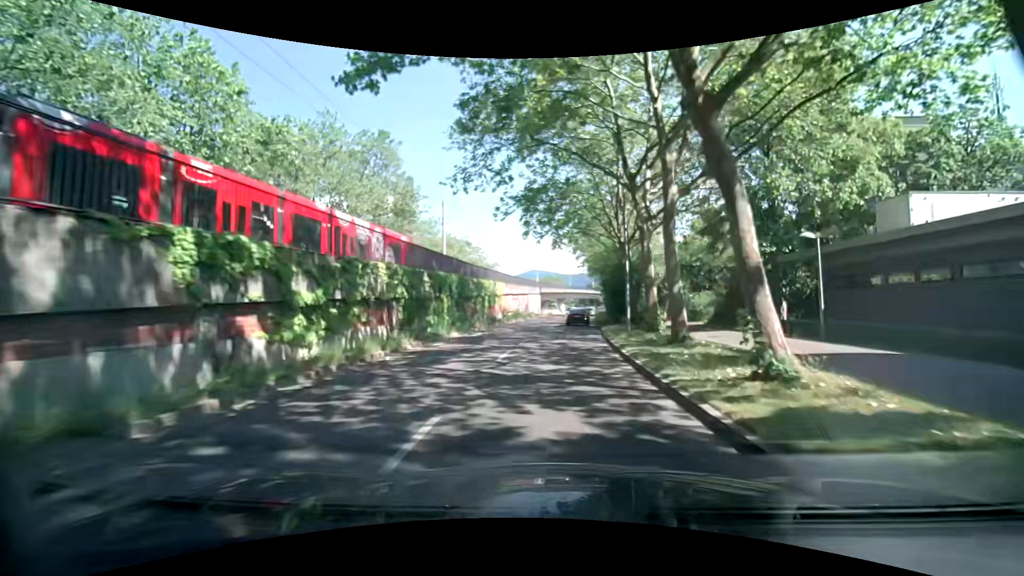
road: tertiary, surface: asphalt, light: Day
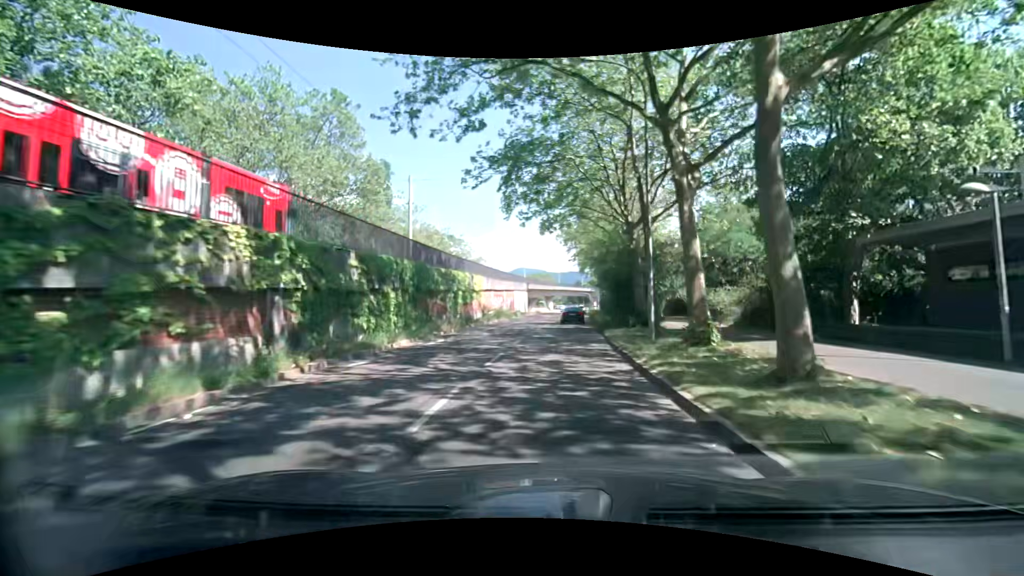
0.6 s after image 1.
(0.0, +7.2) m; +1°
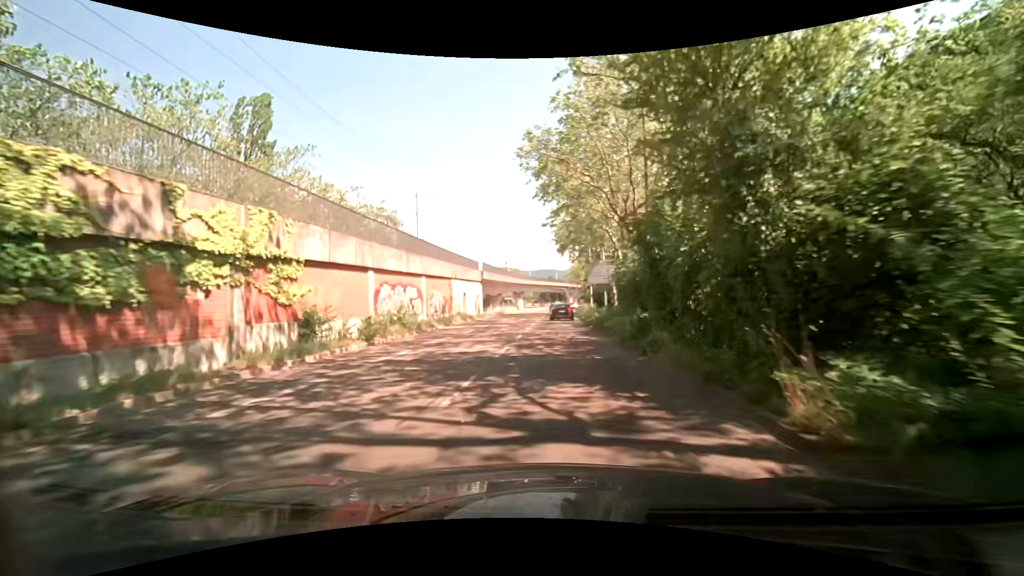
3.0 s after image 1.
(+0.7, +28.8) m; +4°
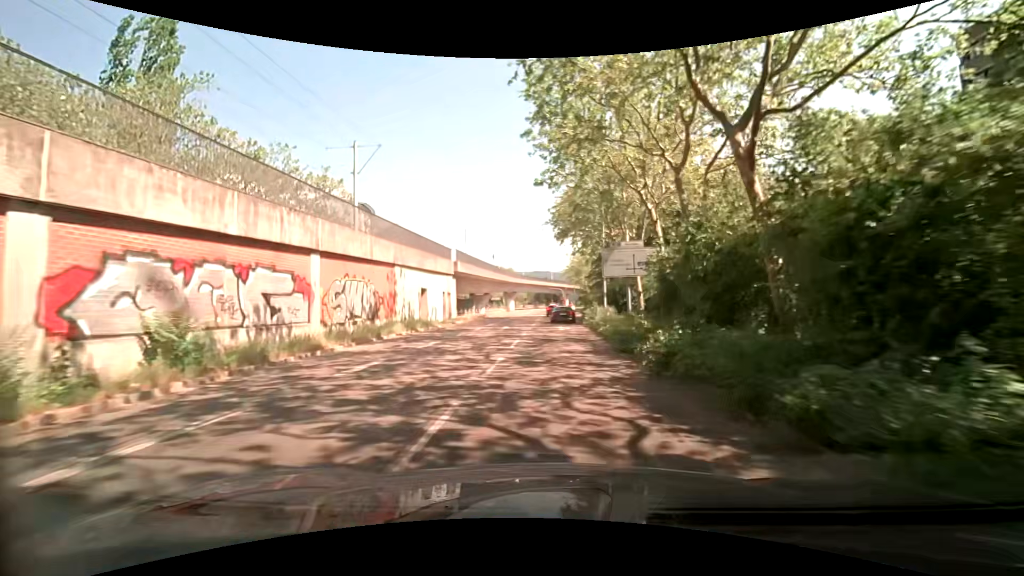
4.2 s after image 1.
(-0.2, +14.4) m; 0°
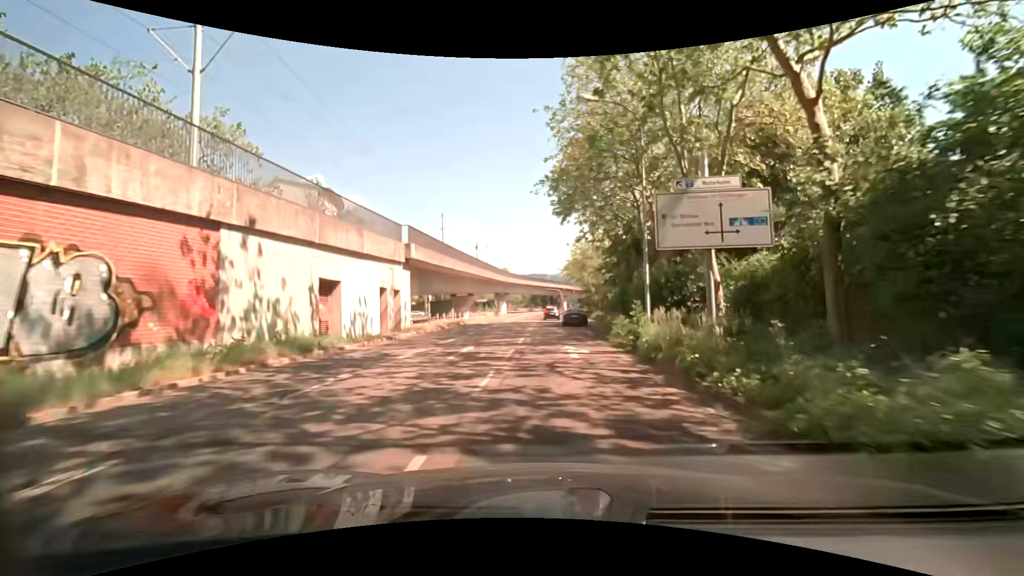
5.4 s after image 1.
(0.0, +14.4) m; 0°
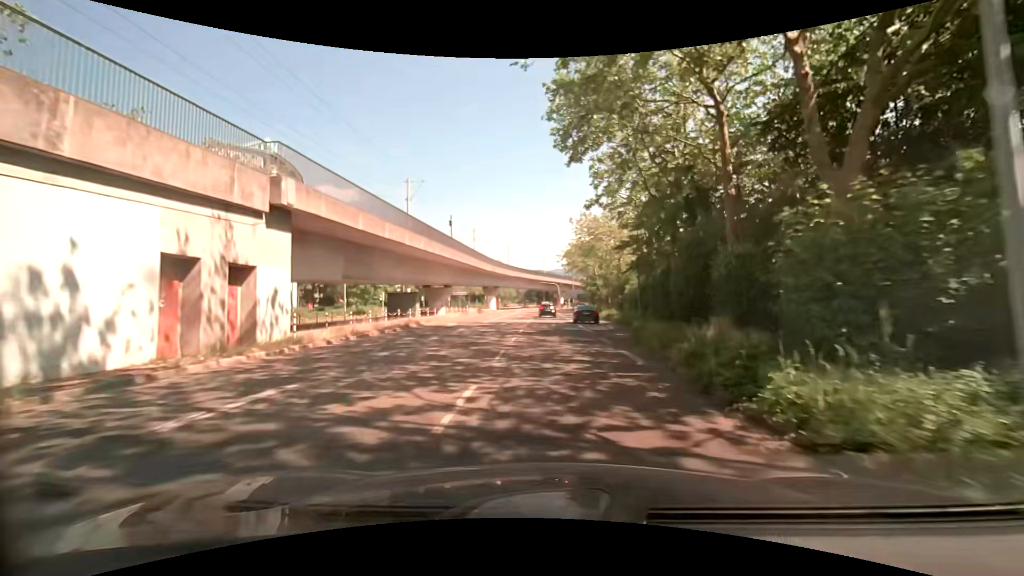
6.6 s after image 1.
(+0.1, +14.3) m; 0°
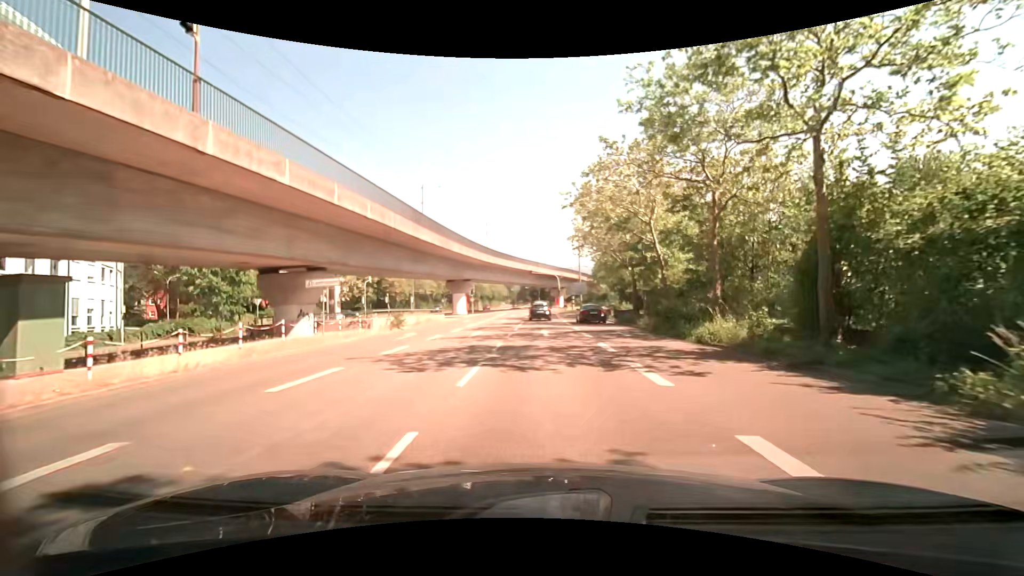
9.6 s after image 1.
(+0.4, +32.8) m; +1°
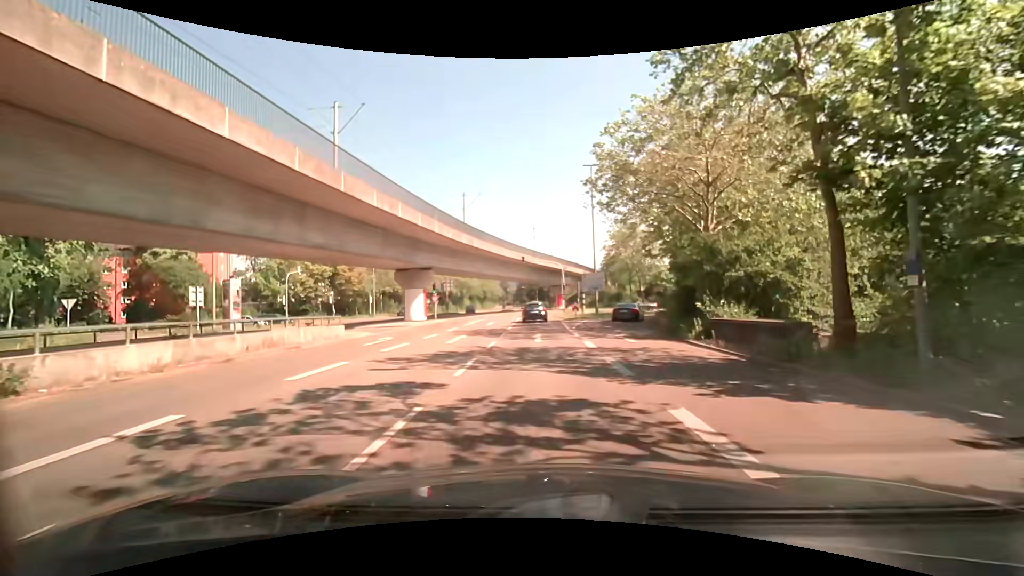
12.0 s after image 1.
(+0.2, +22.5) m; 0°
(0, +10) (0, +20) (0, +30) (-1, +40) (-1, +50) (-1, +60) (-1, +70) (-1, +80) (-2, +90) (-2, +100) m
